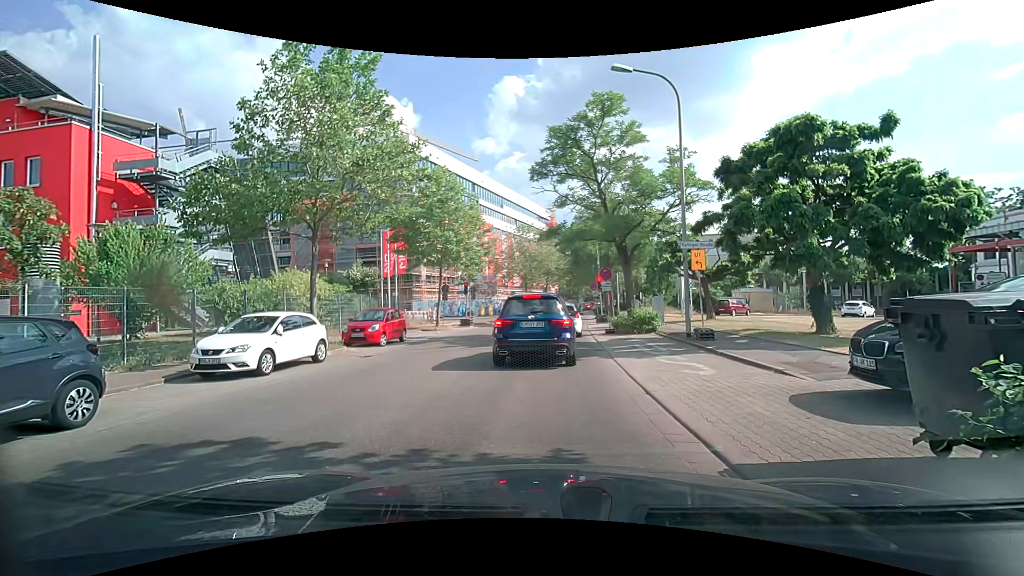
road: unclassified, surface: asphalt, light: Day
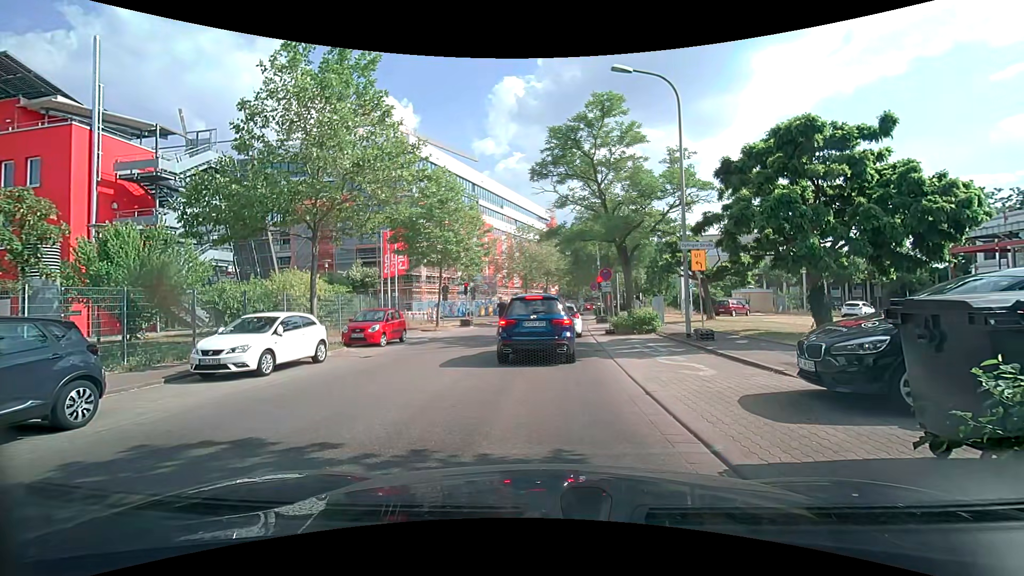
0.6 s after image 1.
(0.0, 0.0) m; 0°
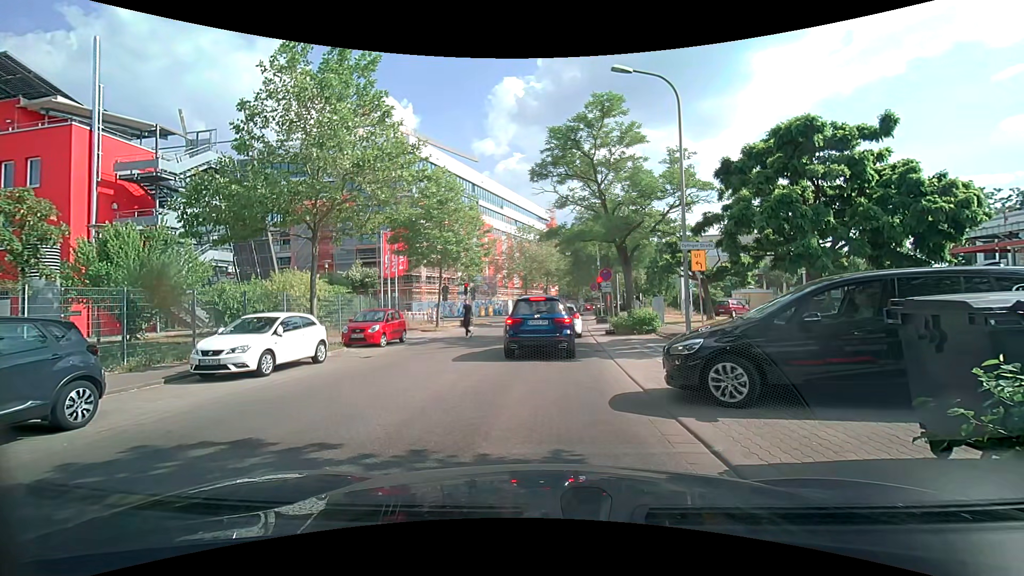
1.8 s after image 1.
(0.0, 0.0) m; 0°
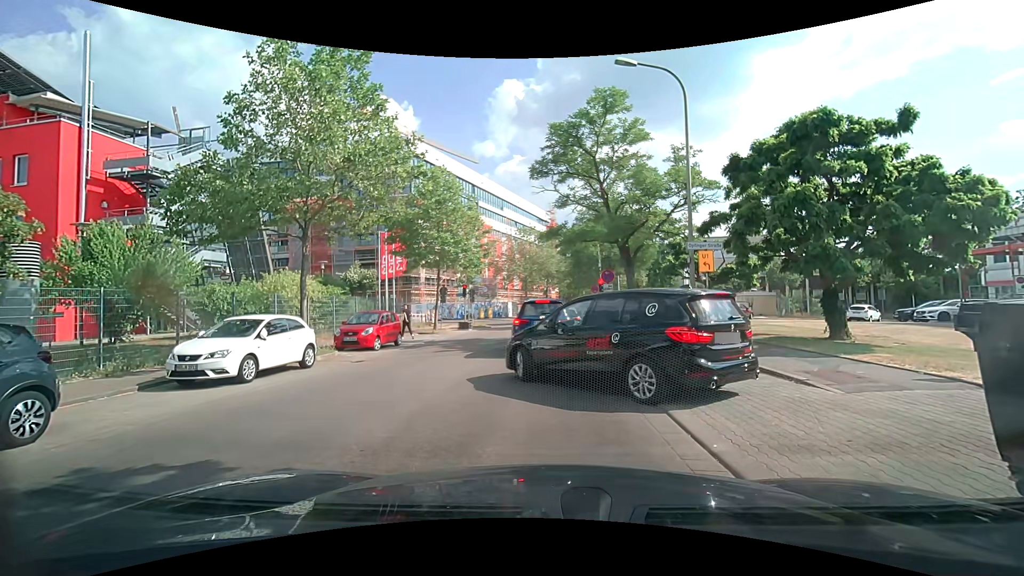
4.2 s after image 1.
(0.0, +0.7) m; 0°
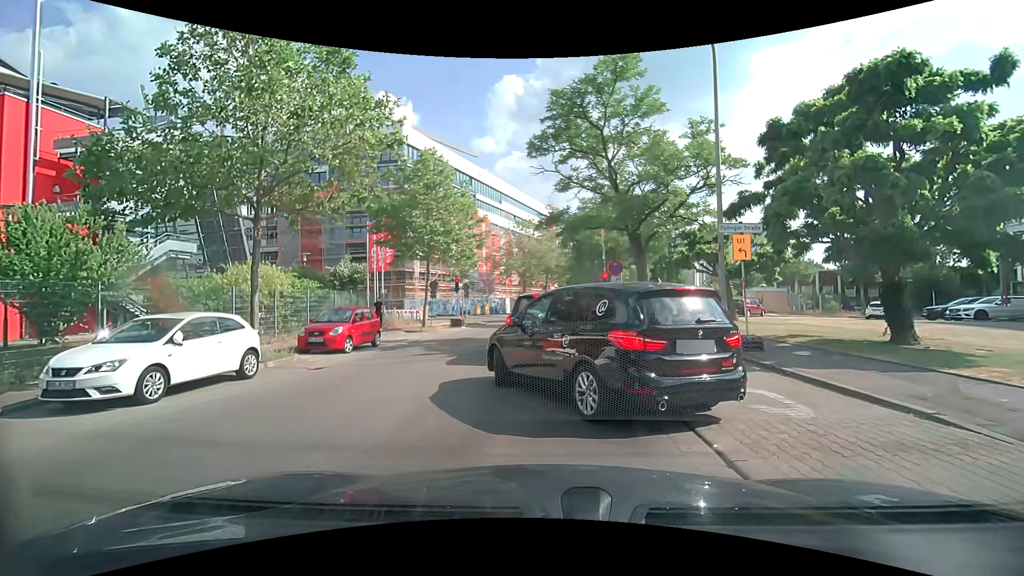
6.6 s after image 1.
(0.0, +2.6) m; 0°
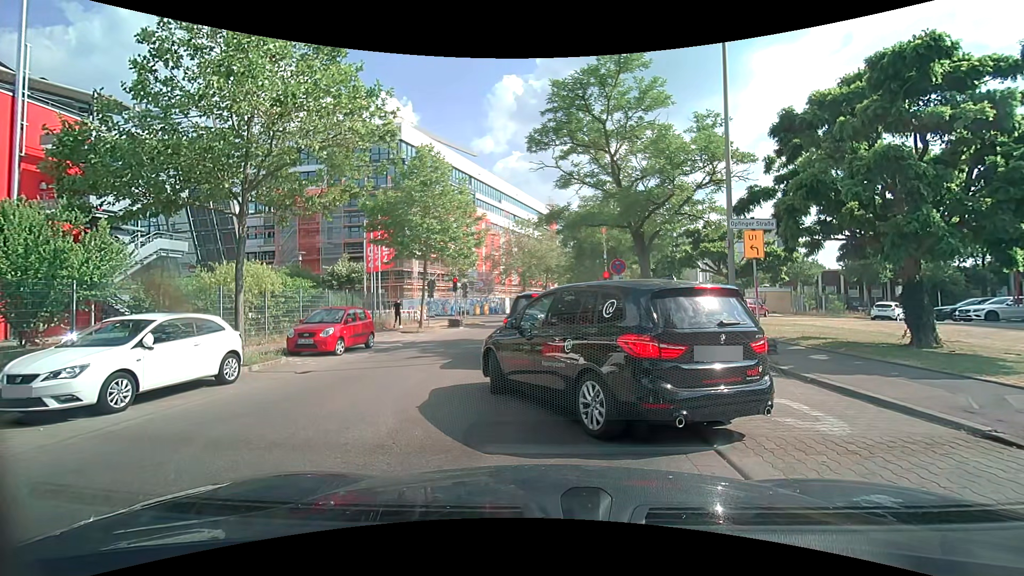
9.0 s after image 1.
(0.0, +0.7) m; 0°
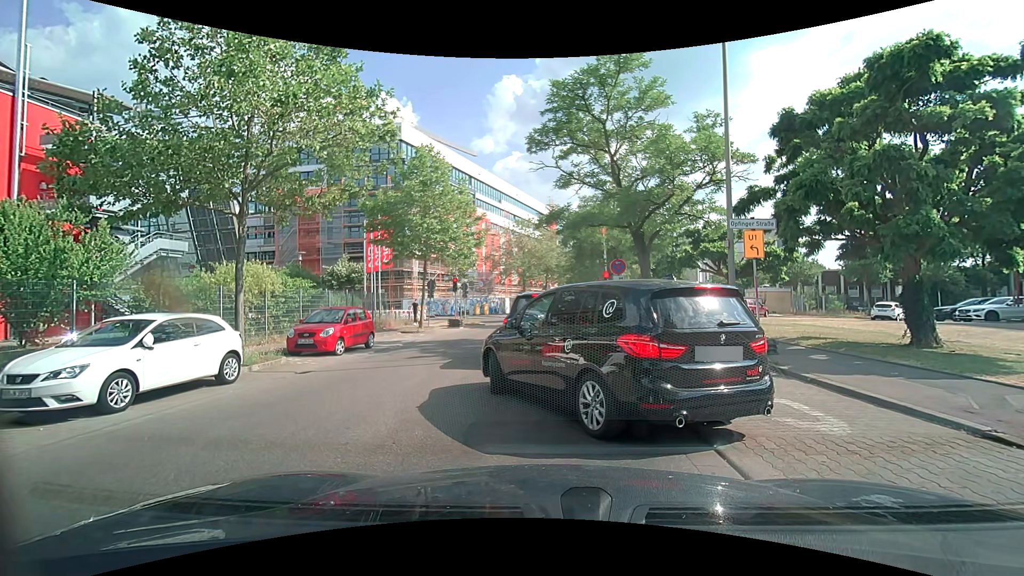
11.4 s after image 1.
(0.0, 0.0) m; 0°
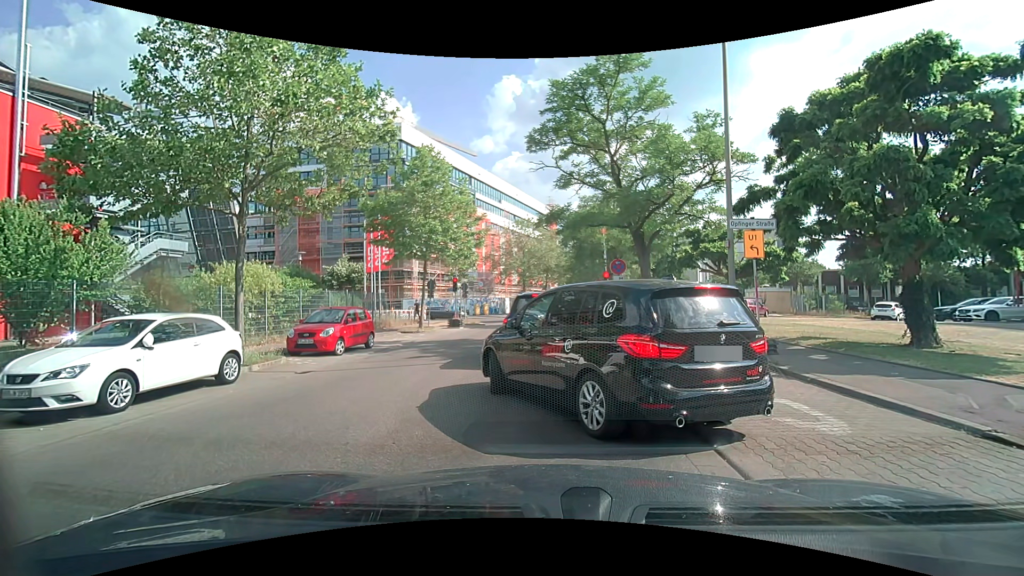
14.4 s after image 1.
(0.0, 0.0) m; 0°
